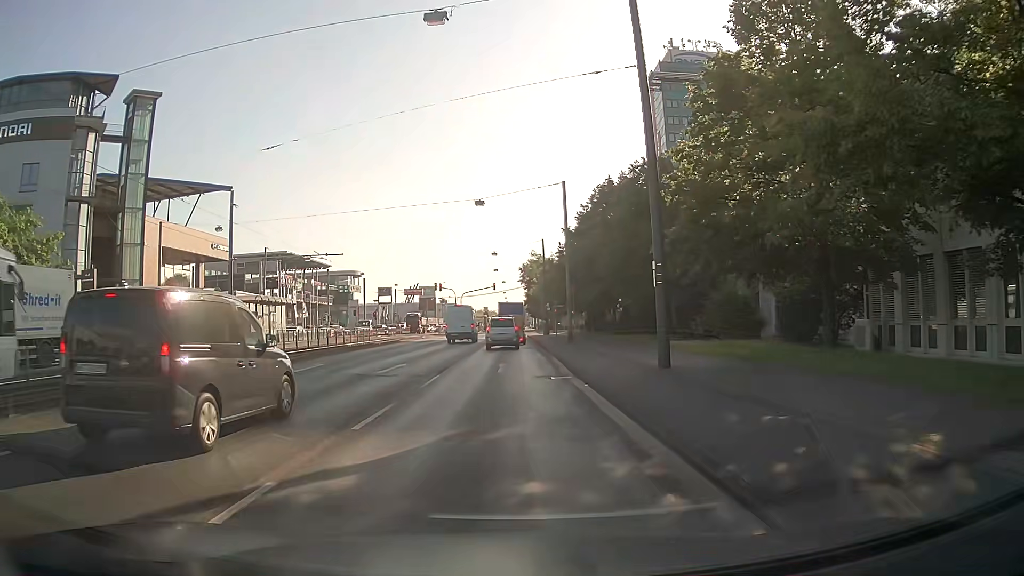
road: primary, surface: asphalt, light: Day
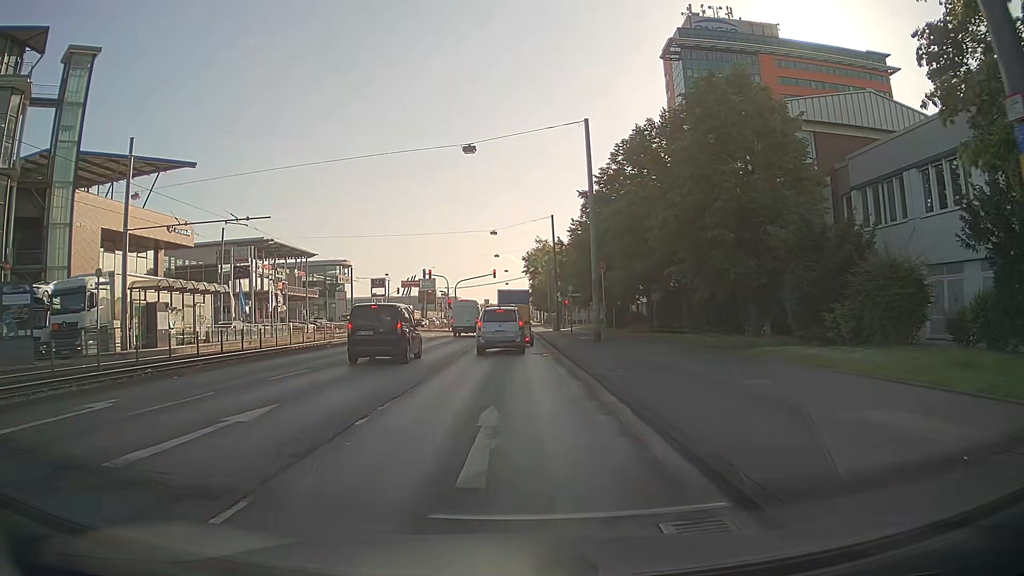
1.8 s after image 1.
(0.0, +12.9) m; 0°
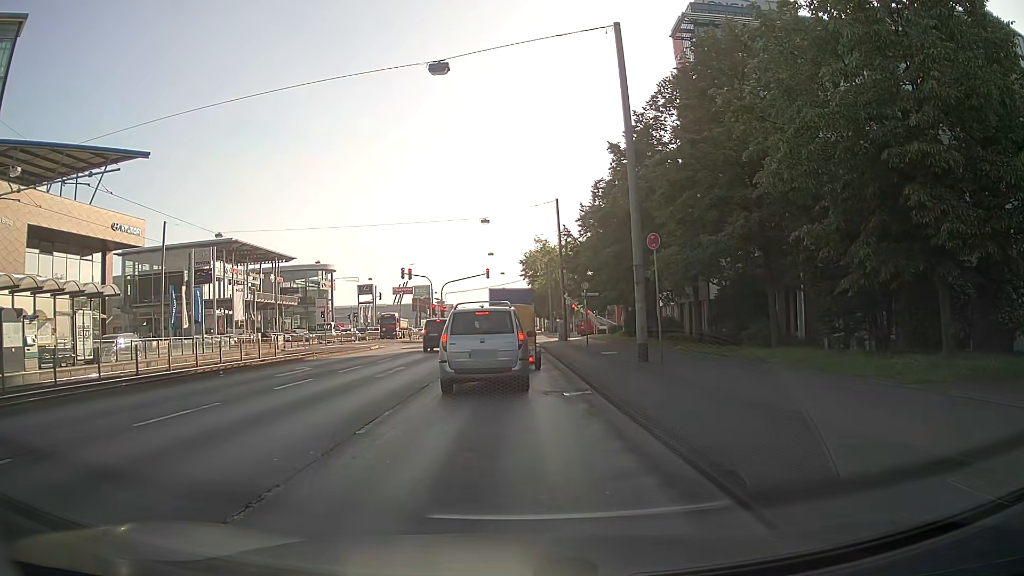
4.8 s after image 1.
(0.0, +11.6) m; 0°
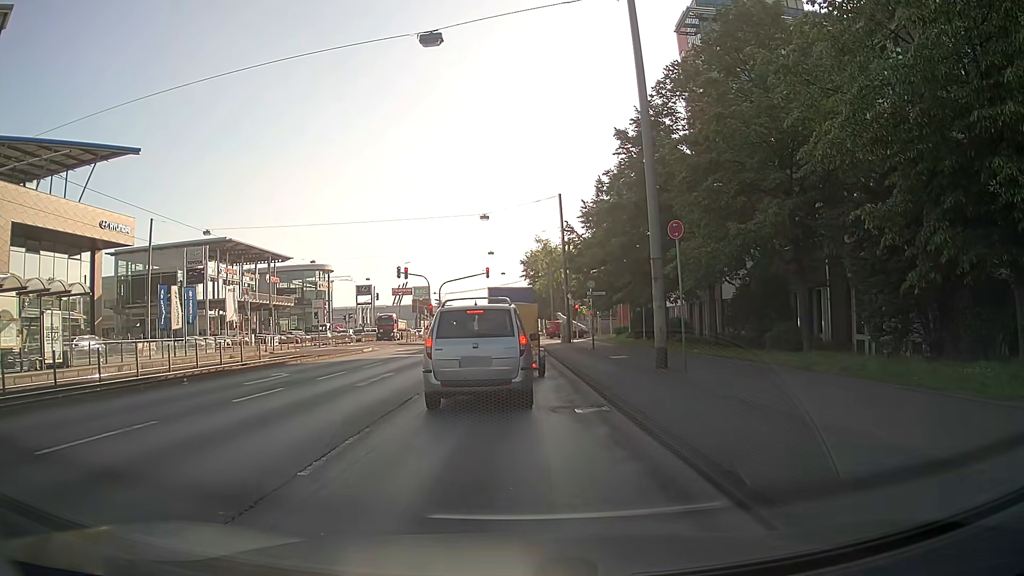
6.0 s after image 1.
(0.0, +2.4) m; -1°
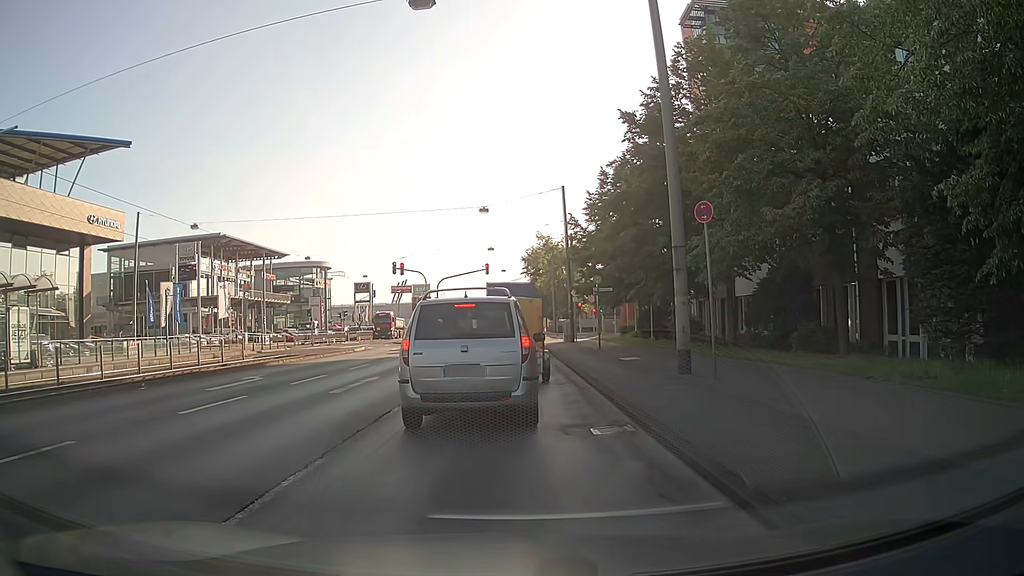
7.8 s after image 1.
(0.0, +2.3) m; +1°
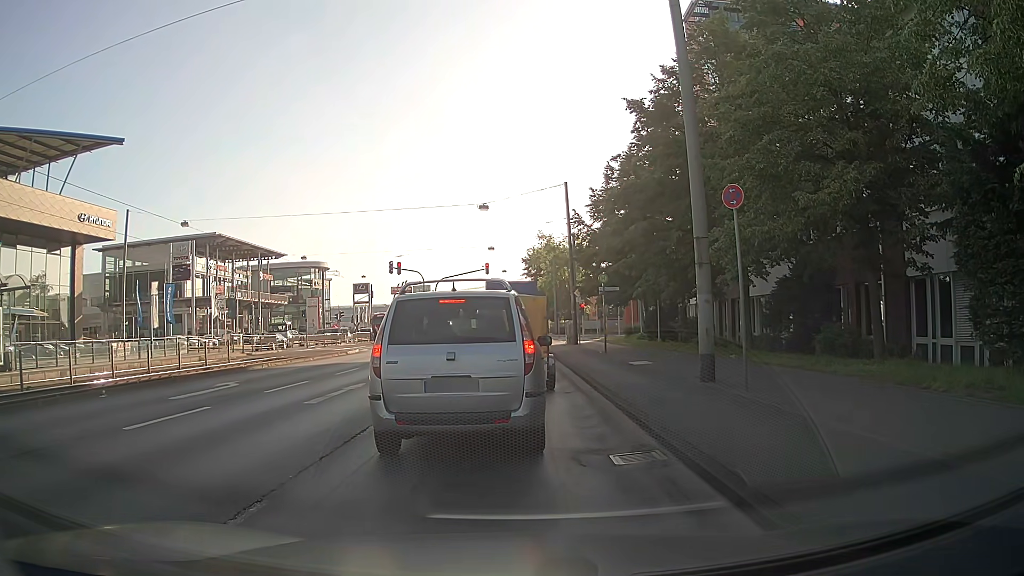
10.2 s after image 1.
(0.0, +1.8) m; 0°
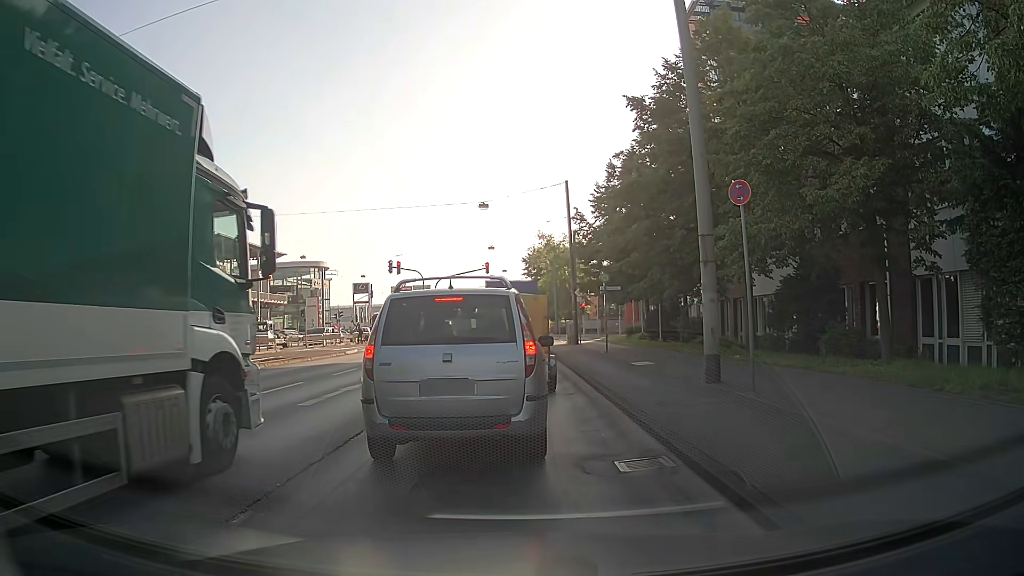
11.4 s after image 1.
(0.0, +0.4) m; 0°
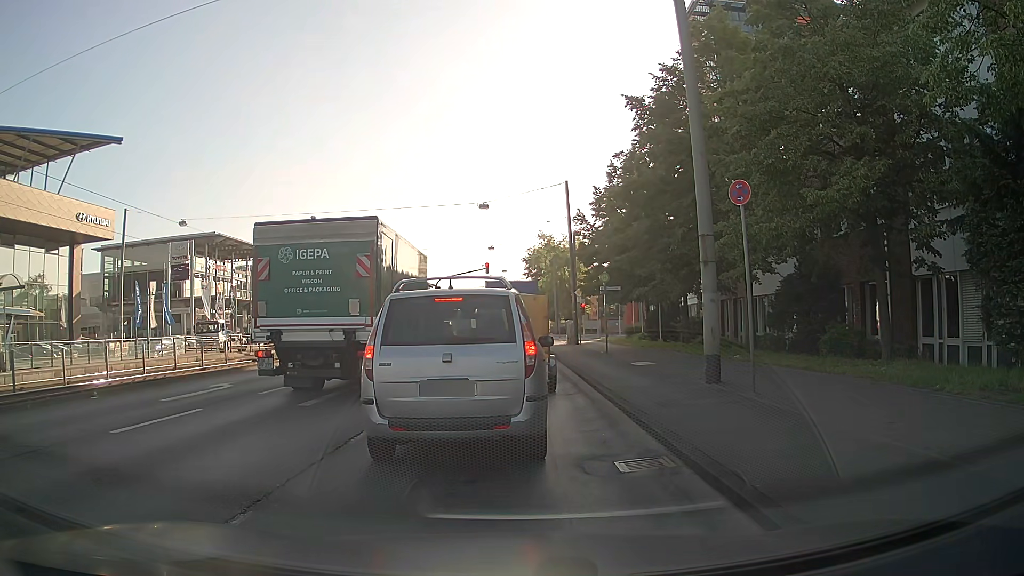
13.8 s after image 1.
(0.0, +0.1) m; 0°
(0, +10) (0, +20) (0, +30) (-1, +40) (-1, +50) (-1, +60) (-1, +70) (-1, +80) (-1, +90) (-1, +100) m
